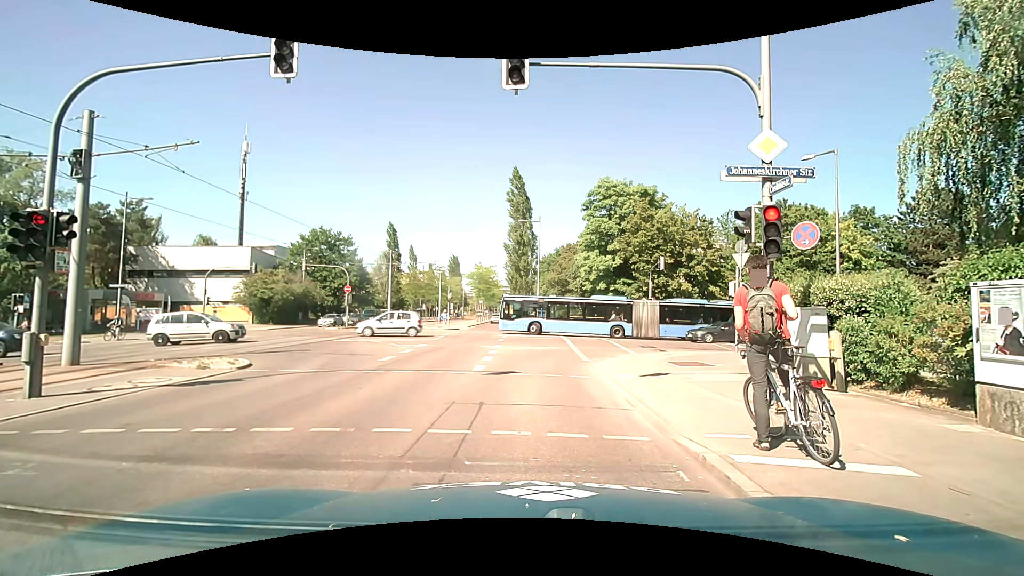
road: secondary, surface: asphalt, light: Day
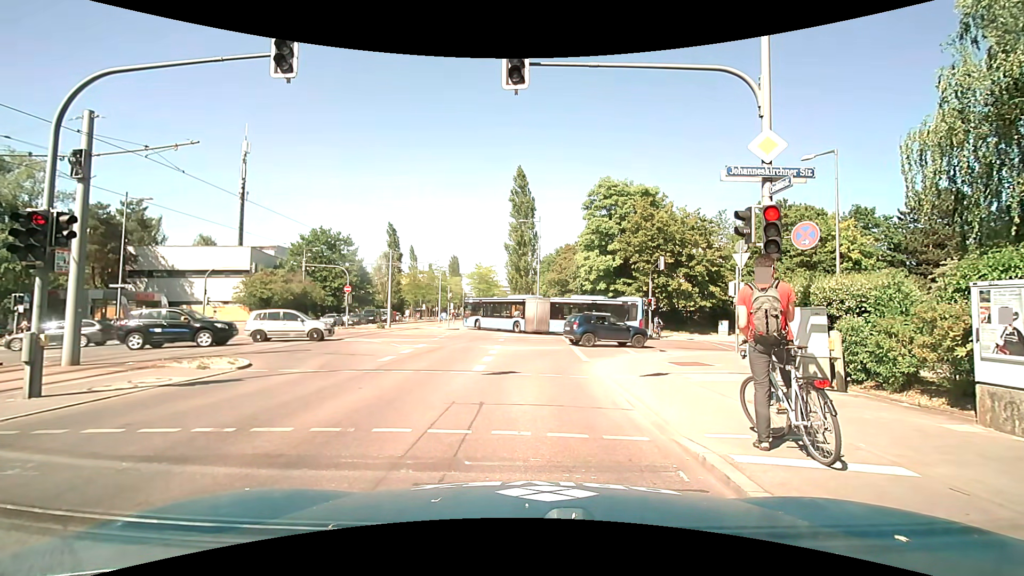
(0.0, 0.0) m; 0°
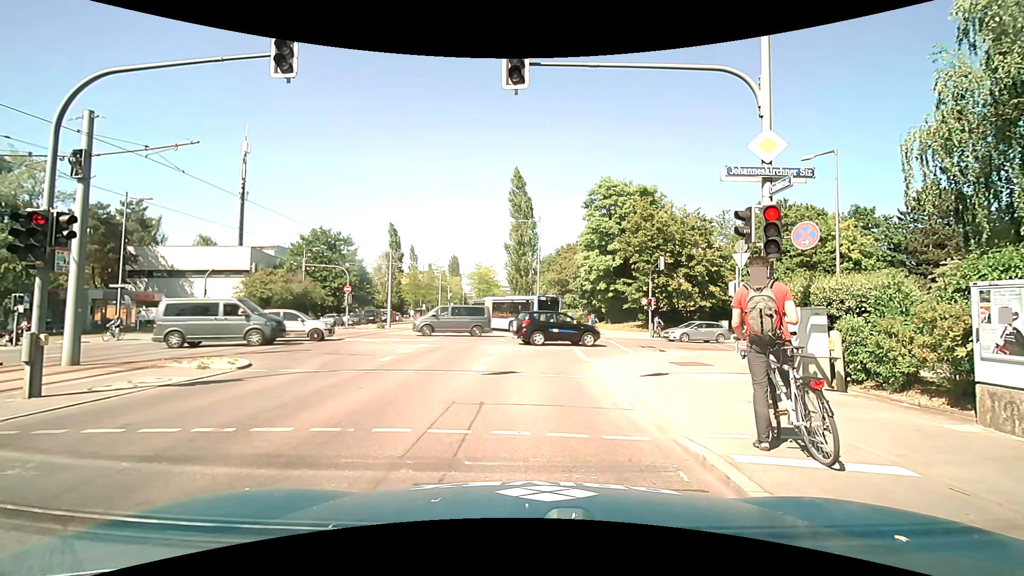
(0.0, 0.0) m; 0°
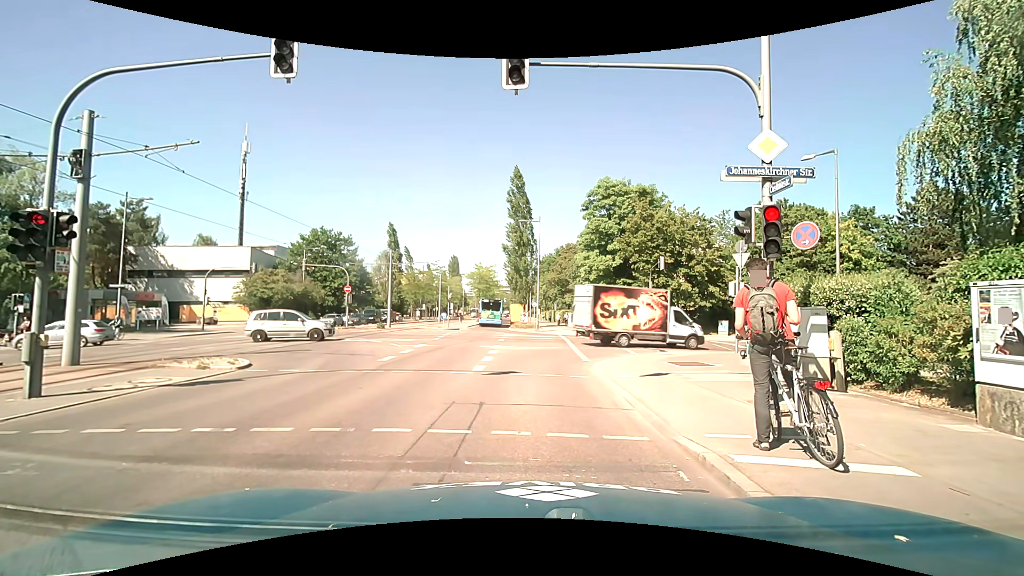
(0.0, 0.0) m; 0°
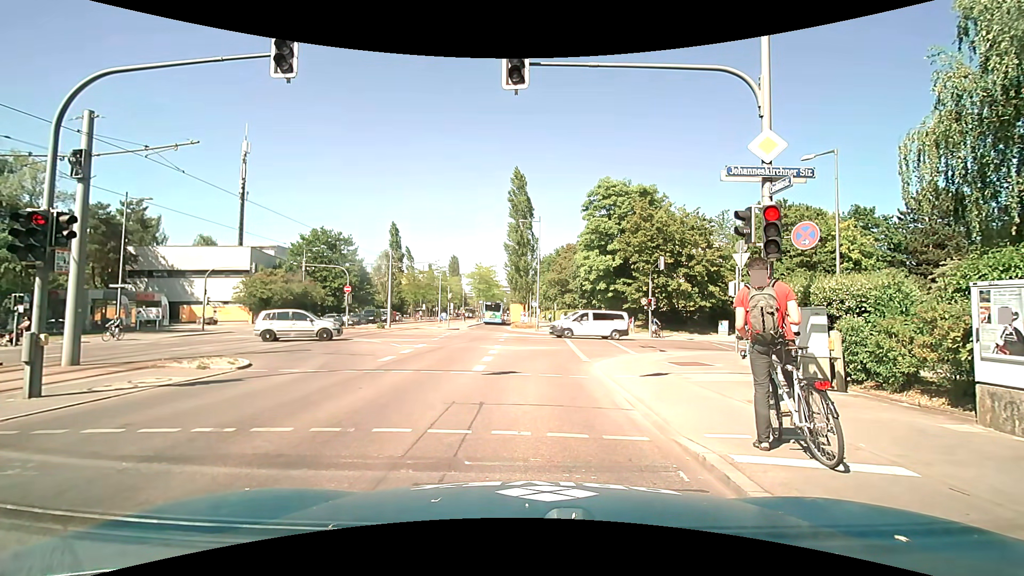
(0.0, 0.0) m; 0°
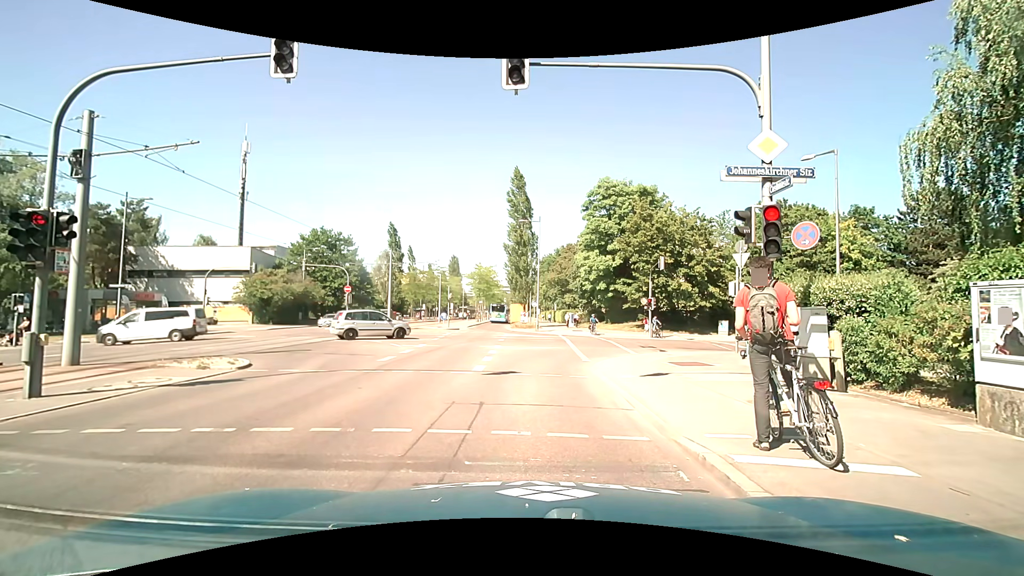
(0.0, 0.0) m; 0°
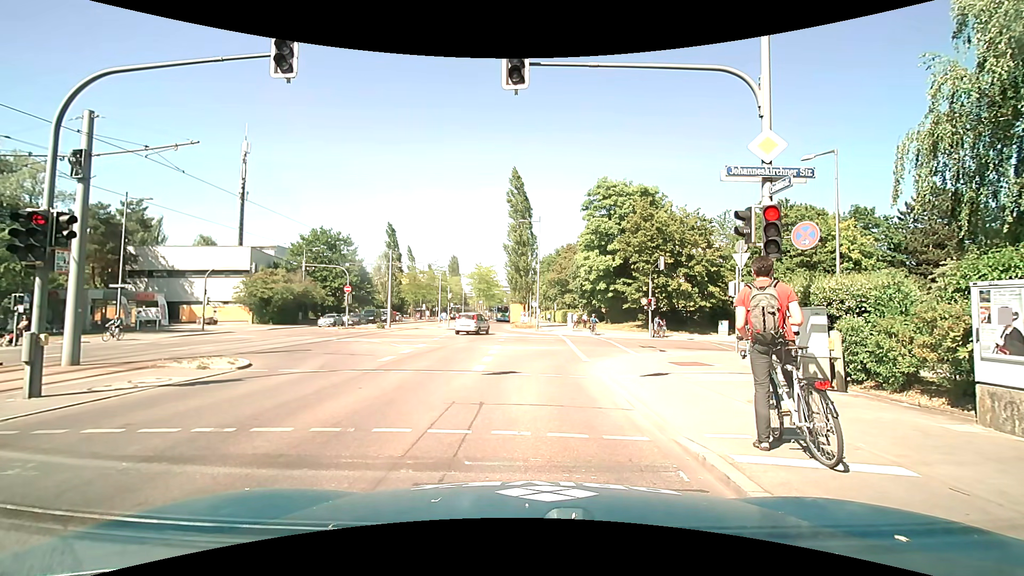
(0.0, 0.0) m; 0°
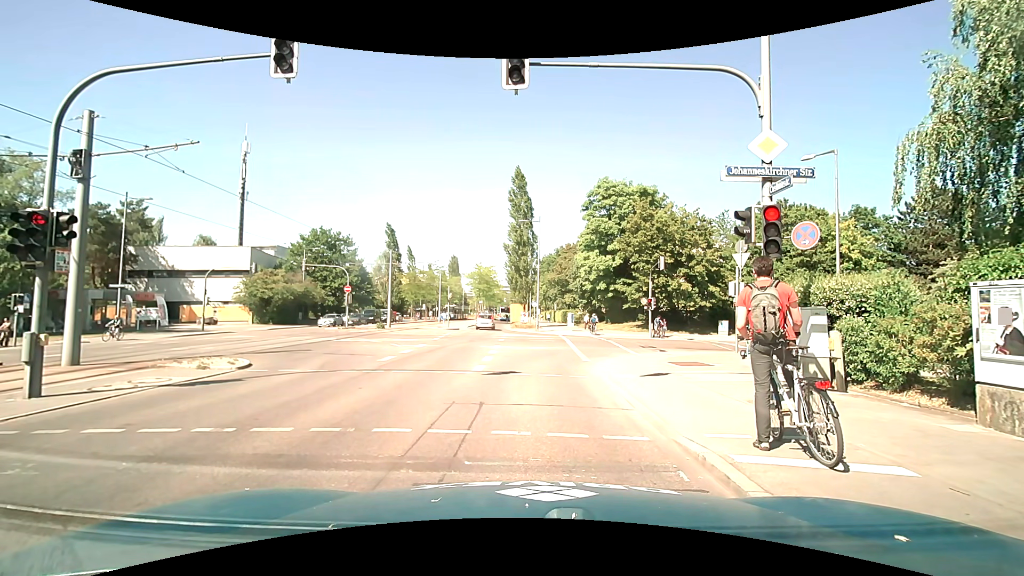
(0.0, 0.0) m; 0°
